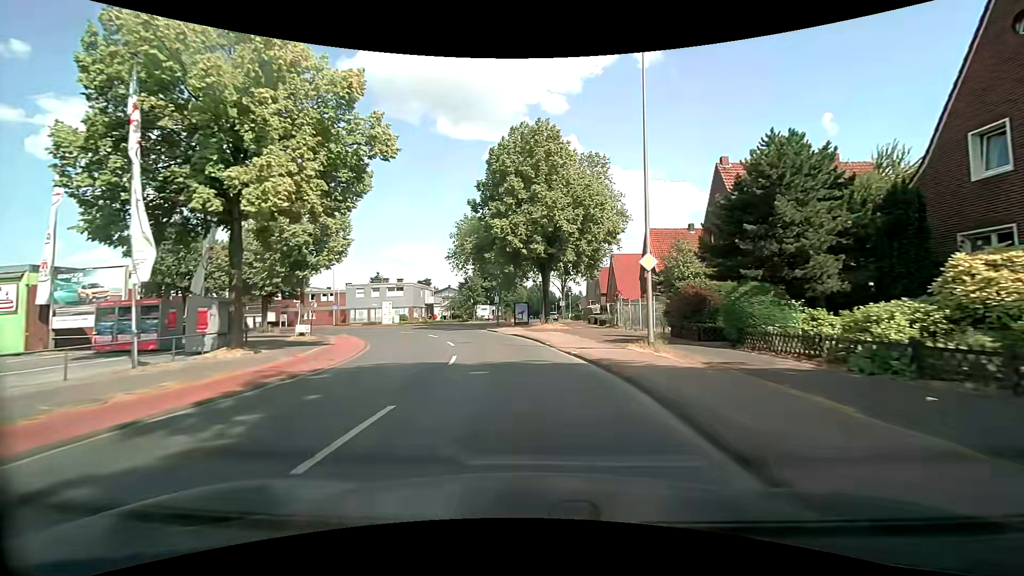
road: tertiary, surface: asphalt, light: Day
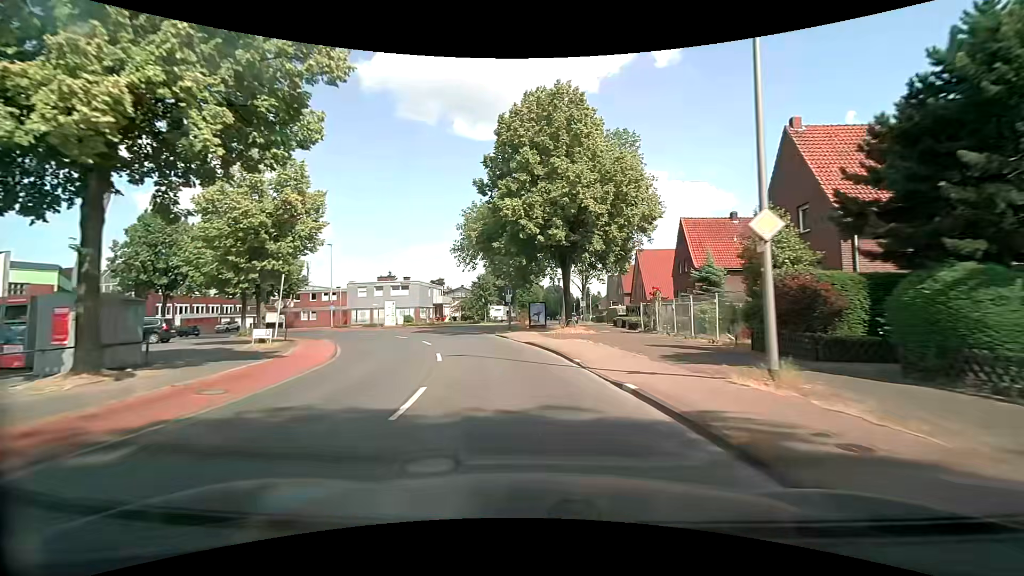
(0.0, +6.7) m; -1°
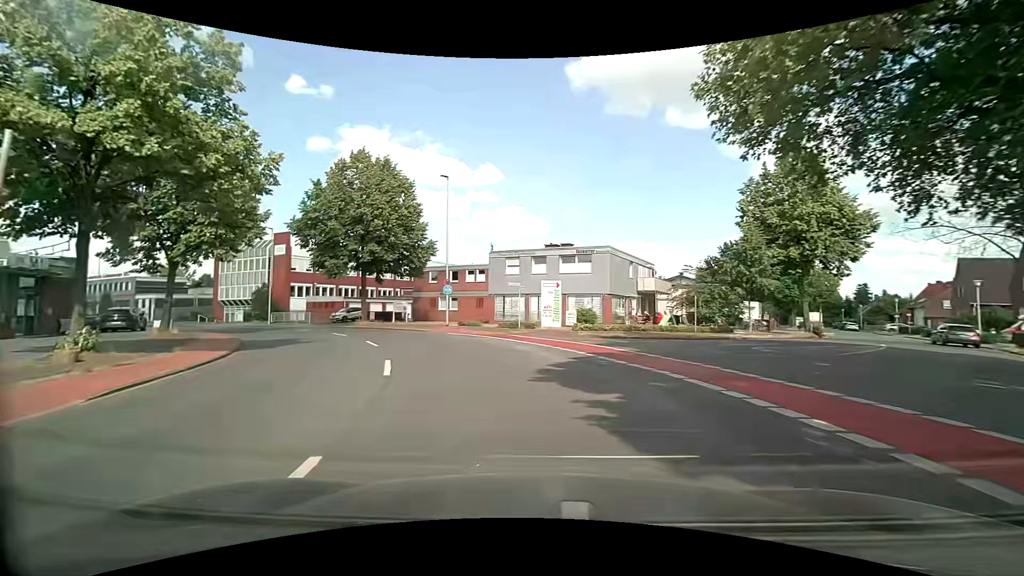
(-5.6, +31.8) m; -24°
(-1, +10) (-3, +20) (-8, +29) (-14, +37) (-21, +44) (-29, +49) (-38, +54) (-47, +59) (-56, +63) (-65, +68) m
